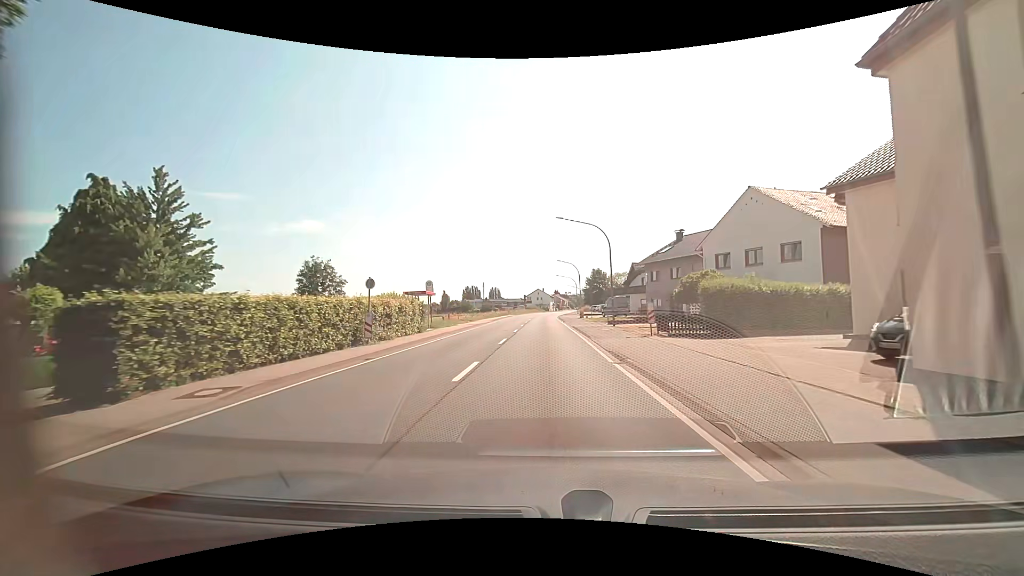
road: primary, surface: asphalt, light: Day
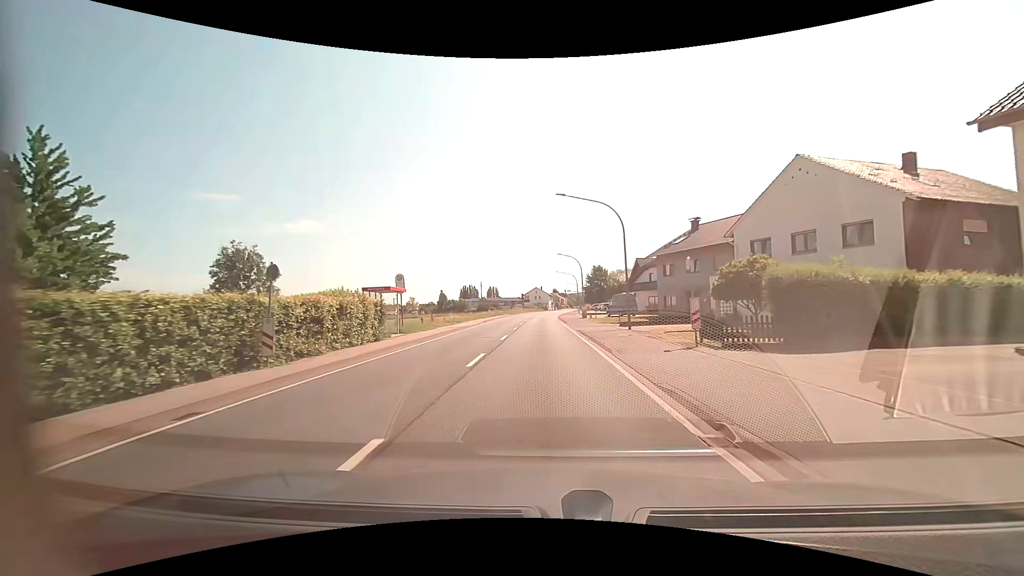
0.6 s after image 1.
(0.0, +7.2) m; 0°
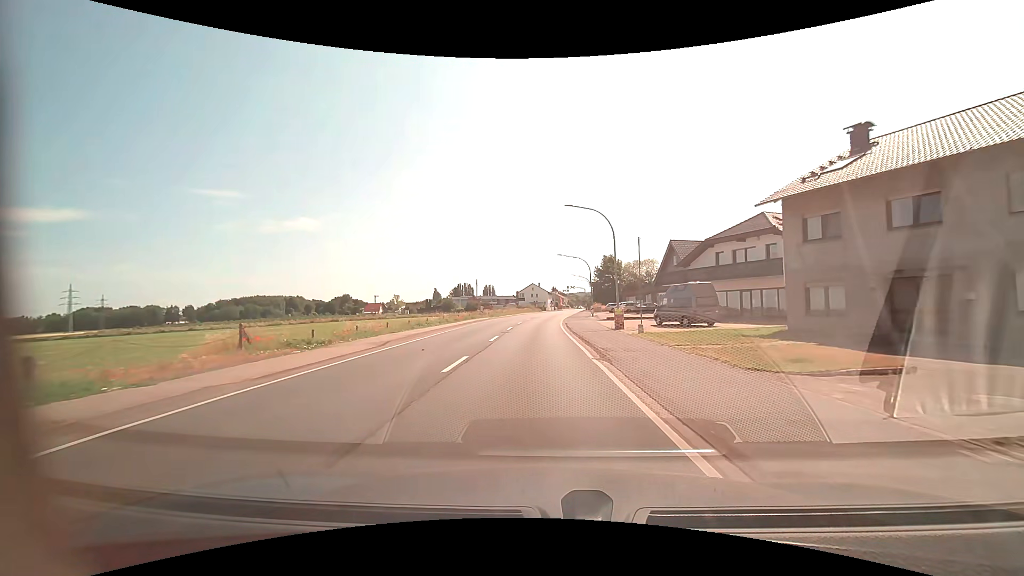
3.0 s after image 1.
(+0.2, +28.6) m; 0°
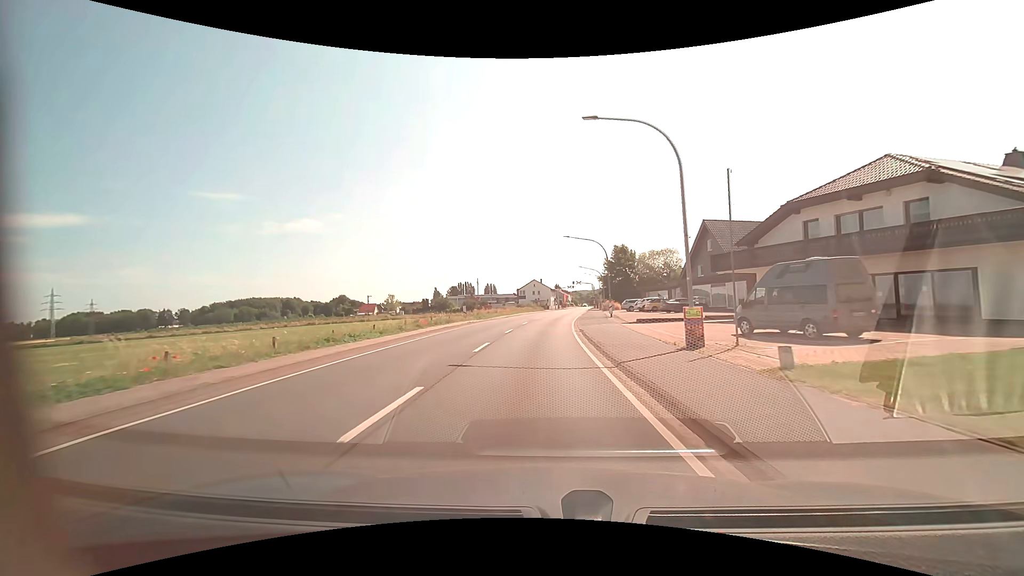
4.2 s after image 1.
(0.0, +14.3) m; -1°
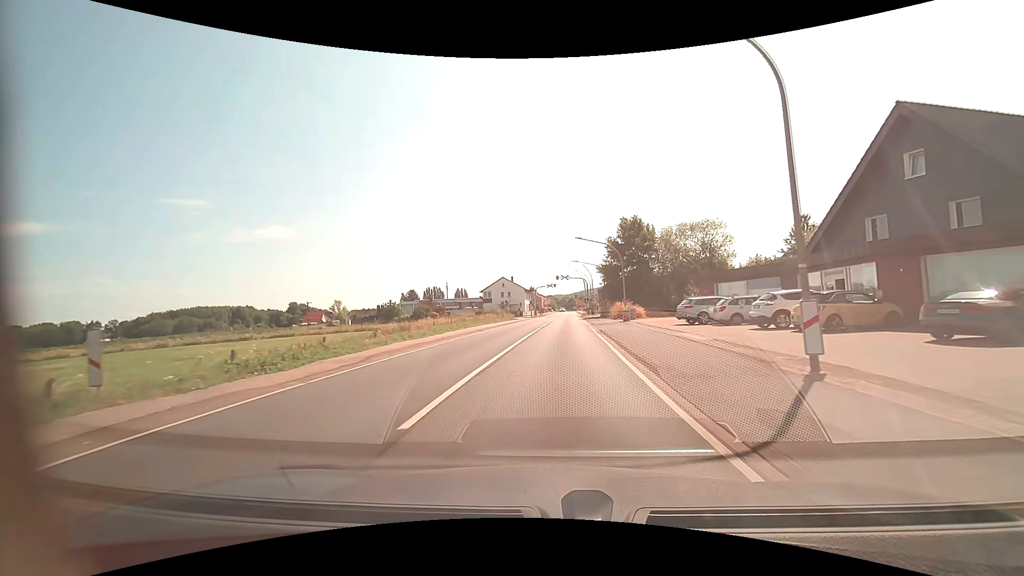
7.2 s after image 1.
(+0.5, +35.8) m; +3°
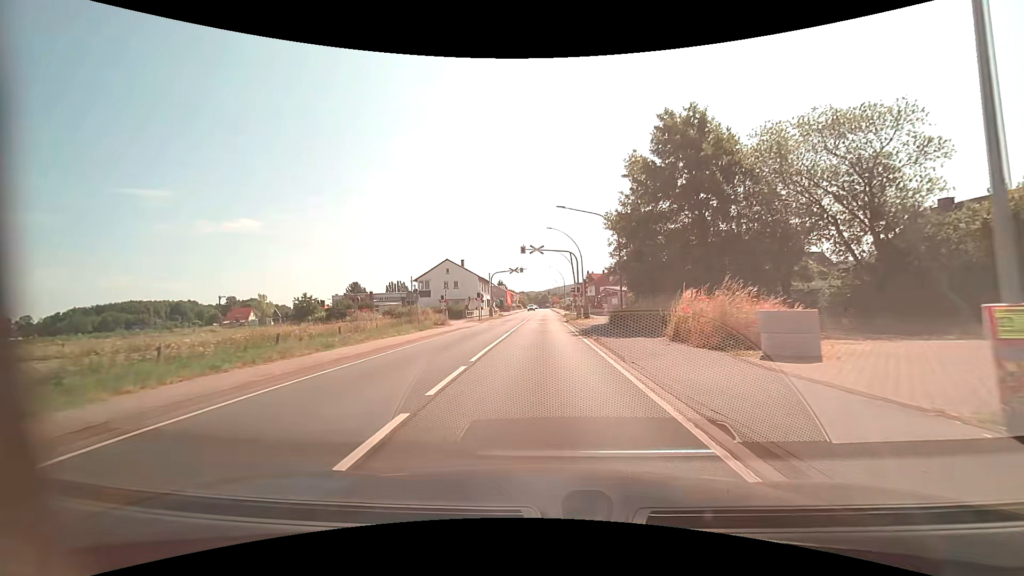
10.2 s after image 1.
(+1.5, +35.2) m; +3°
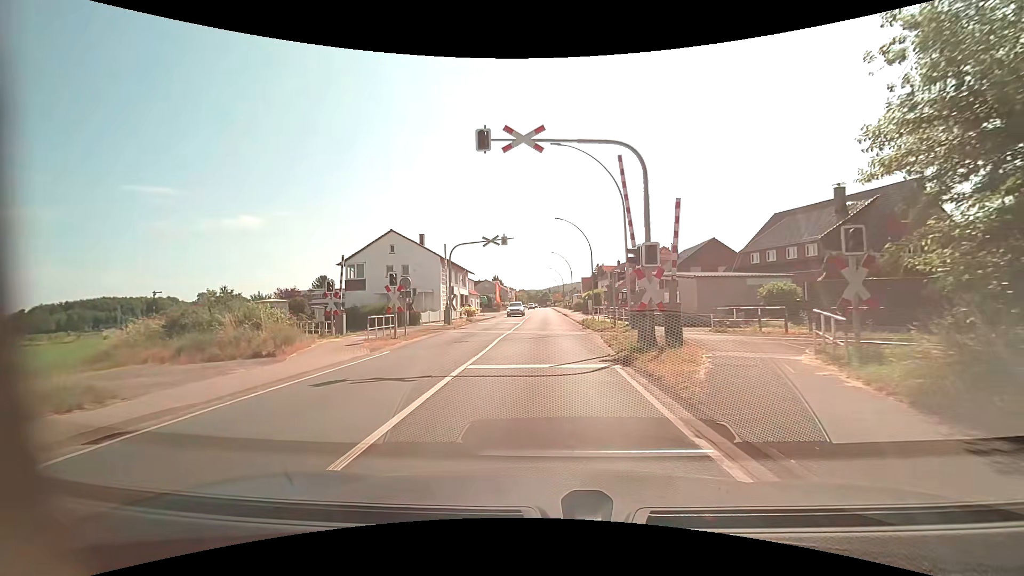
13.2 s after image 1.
(0.0, +27.7) m; 0°
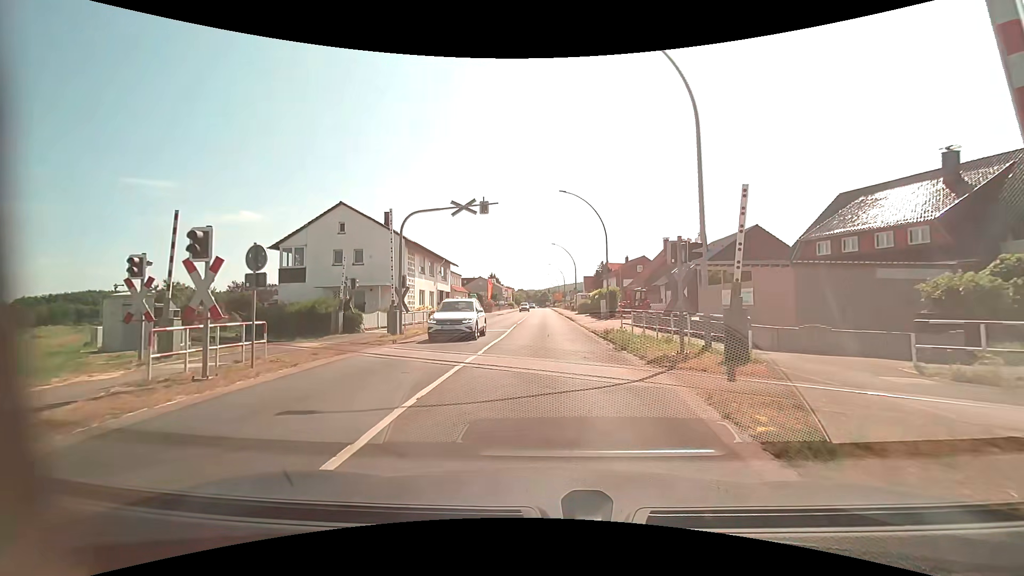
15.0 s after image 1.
(0.0, +11.9) m; 0°
(0, +10) (0, +20) (0, +30) (0, +40) (0, +50) (0, +60) (0, +70) (0, +80) (0, +90) (0, +100) m
